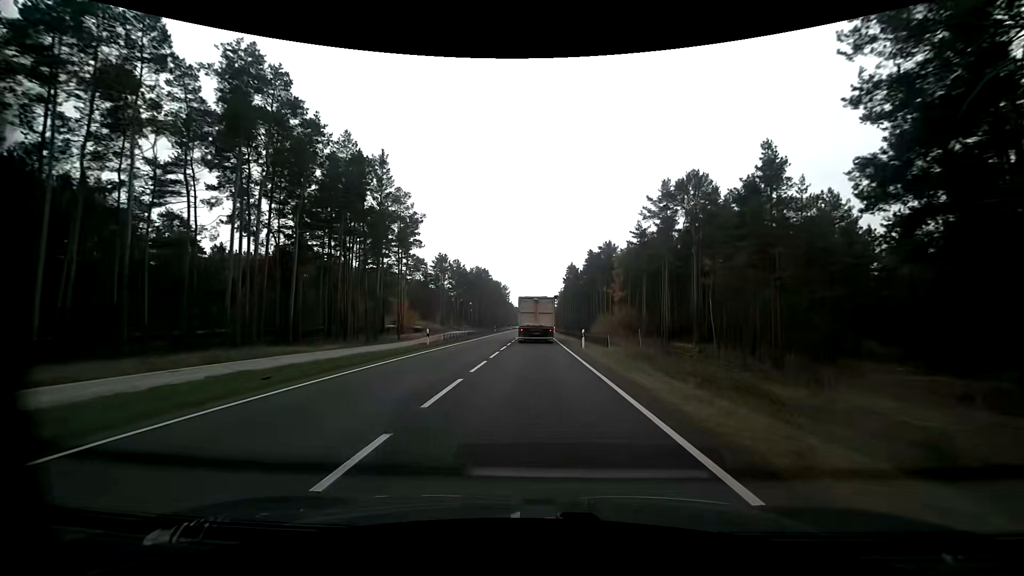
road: primary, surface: asphalt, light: Day
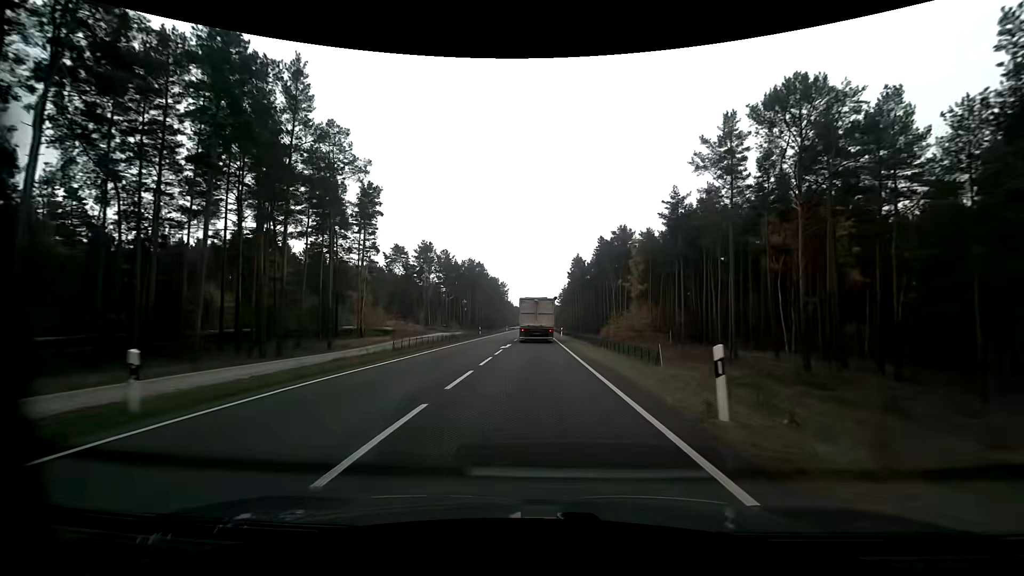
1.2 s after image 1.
(-0.2, +21.6) m; 0°
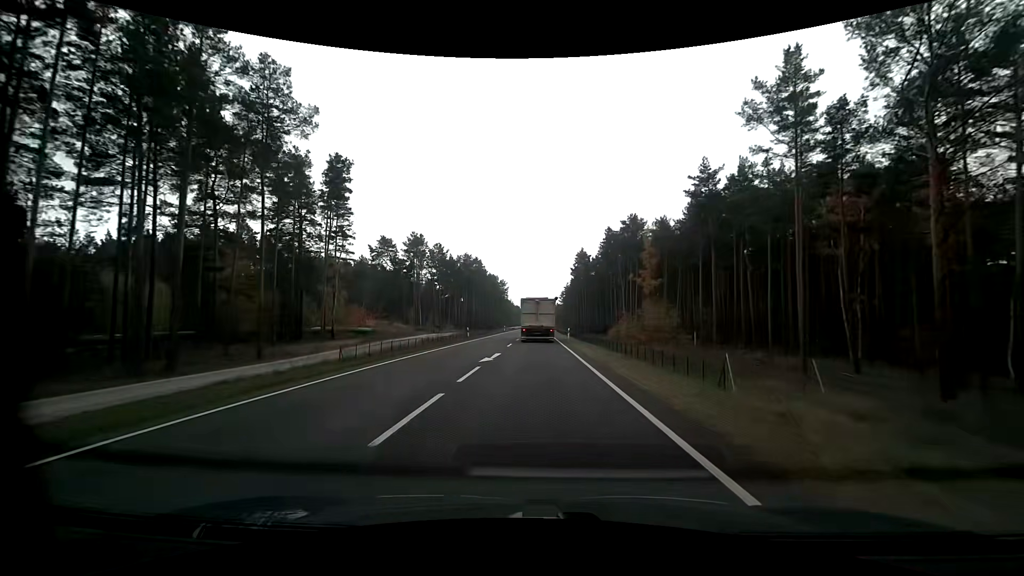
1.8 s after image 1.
(0.0, +10.8) m; 0°
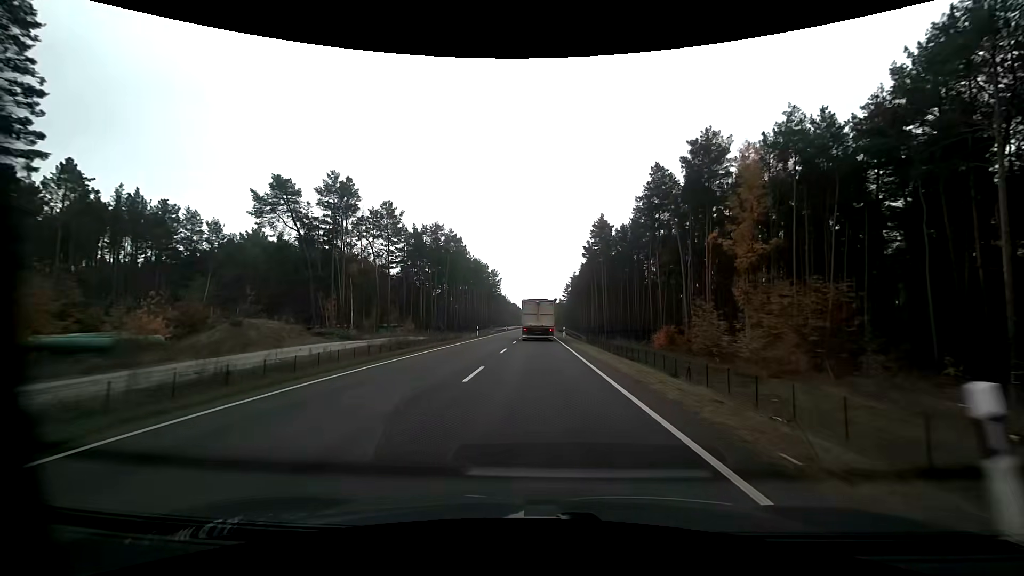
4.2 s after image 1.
(-0.1, +43.1) m; 0°
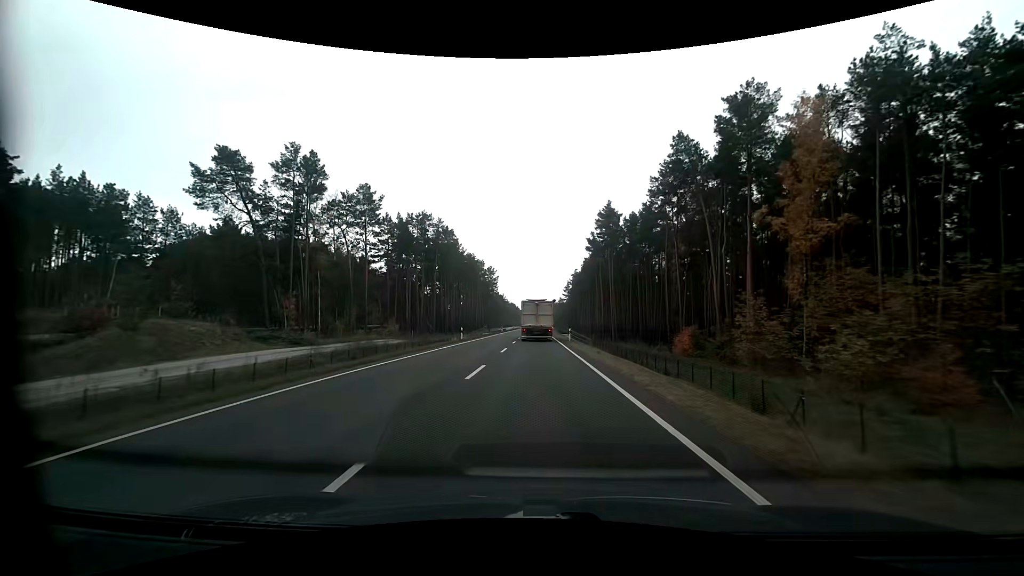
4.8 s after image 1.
(0.0, +10.7) m; 0°
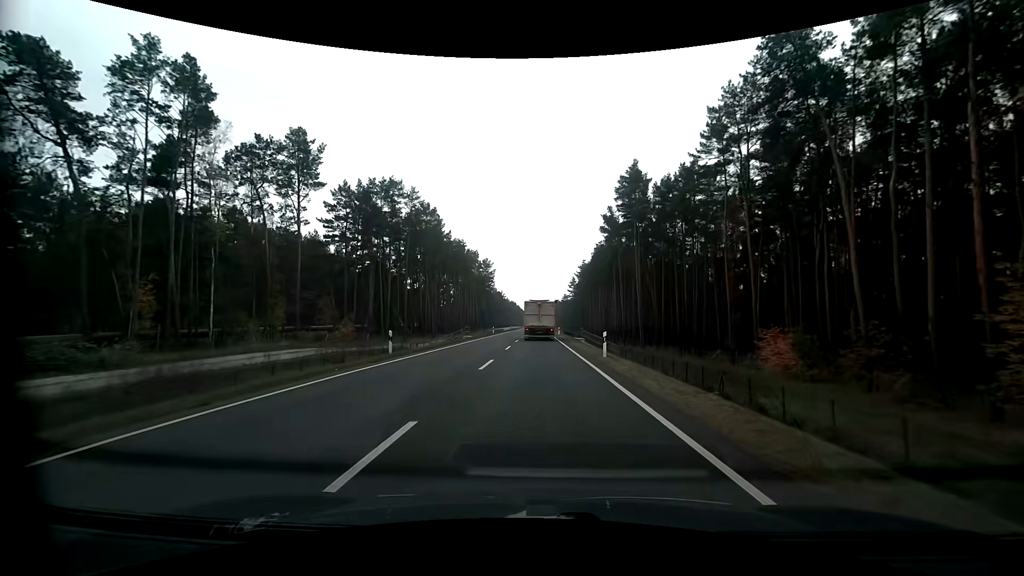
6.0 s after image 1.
(+0.1, +21.4) m; 0°
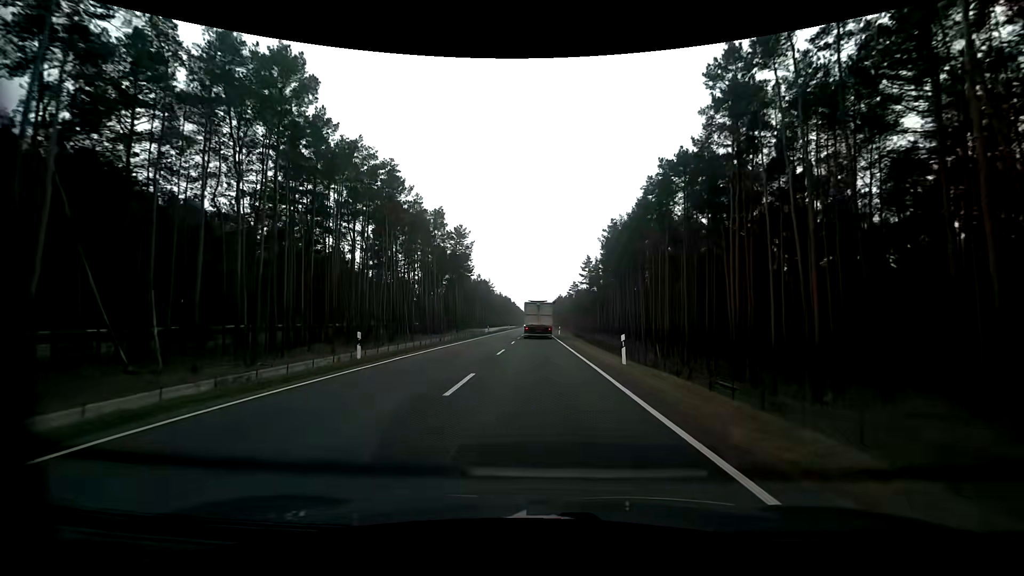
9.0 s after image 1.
(0.0, +53.8) m; +1°
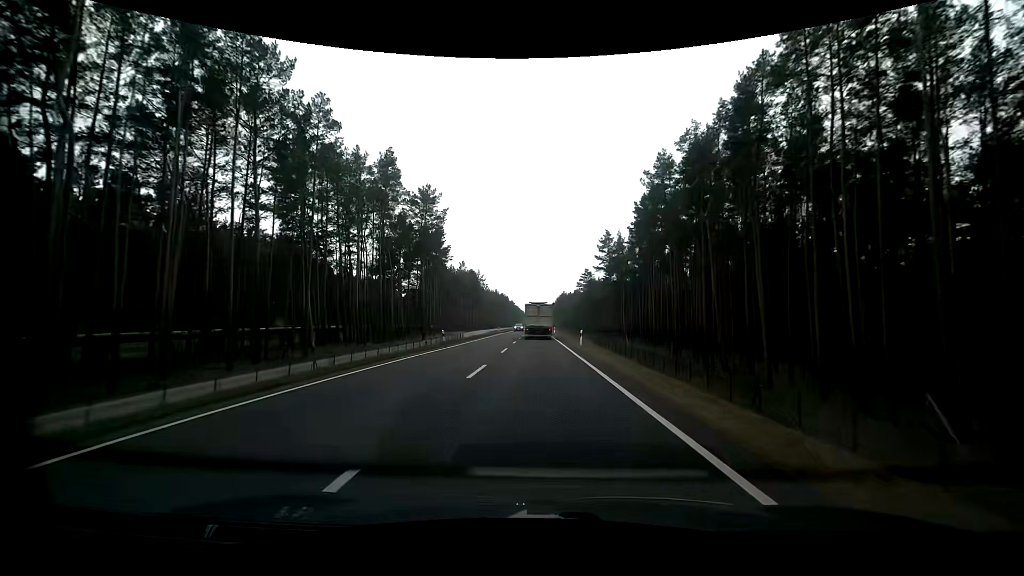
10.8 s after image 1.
(-0.3, +32.6) m; 0°
(0, +10) (0, +20) (0, +30) (0, +40) (0, +50) (0, +60) (0, +70) (0, +80) (0, +90) (0, +100) m
